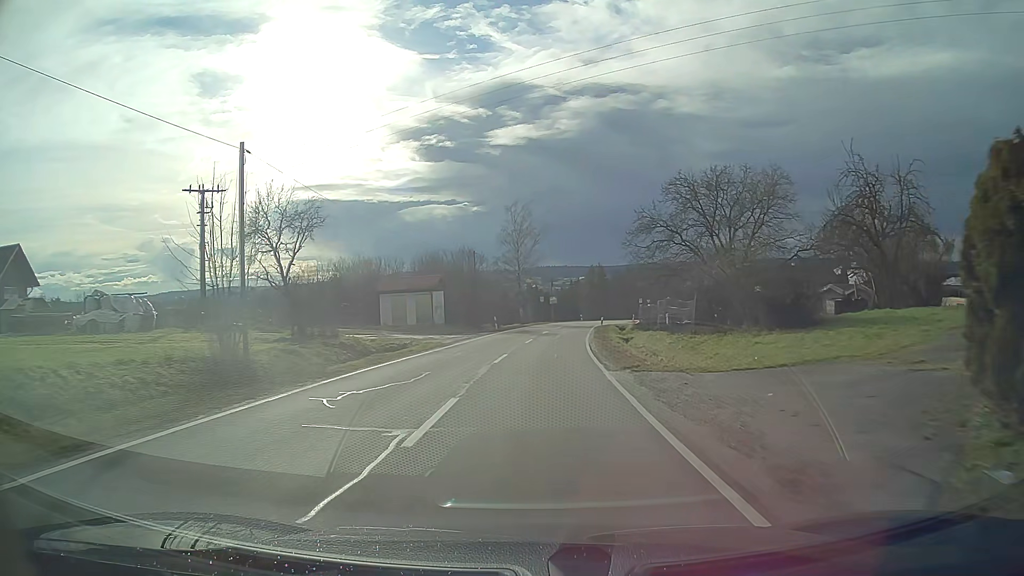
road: tertiary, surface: asphalt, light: Day
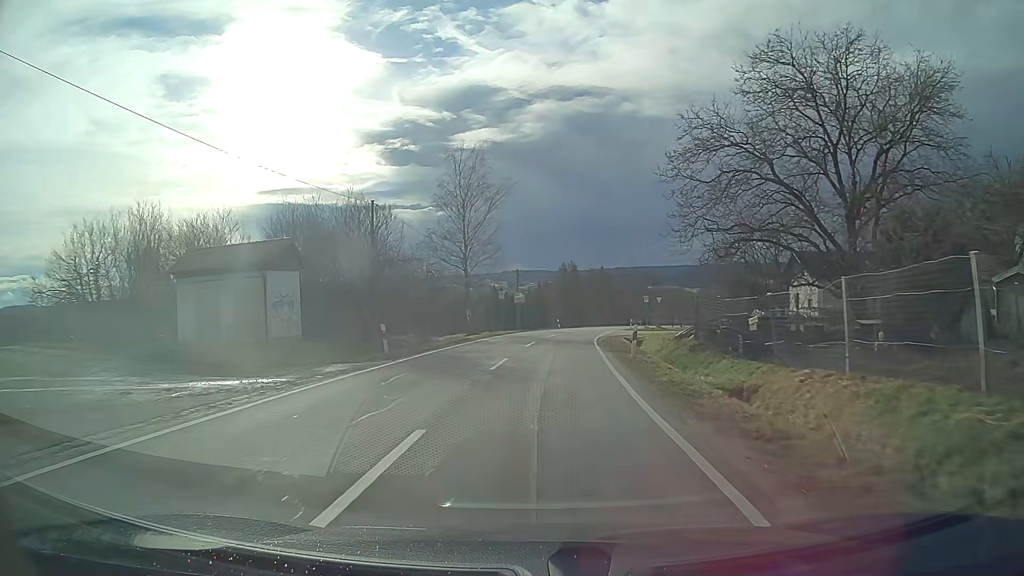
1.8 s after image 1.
(+0.7, +27.6) m; +3°
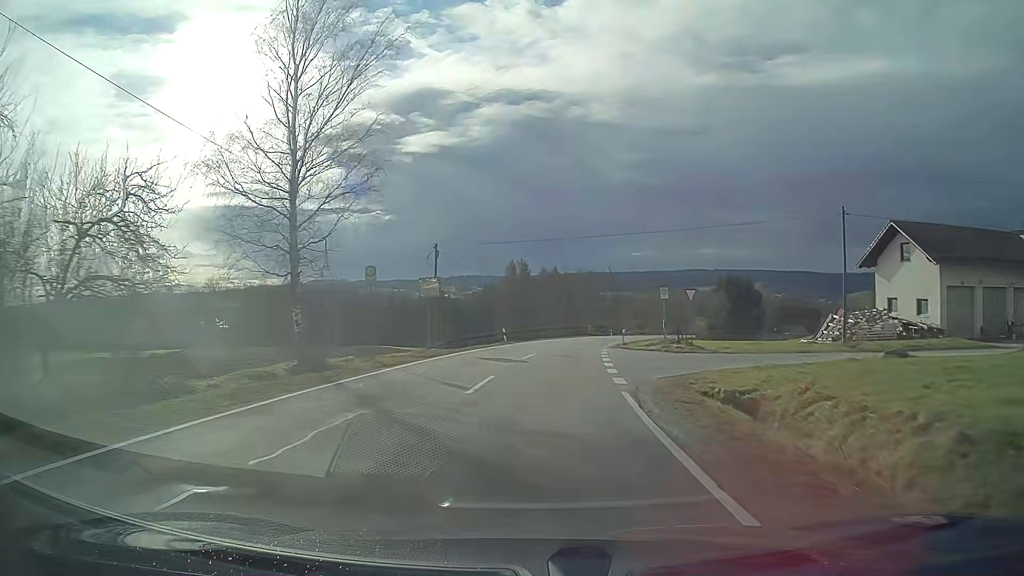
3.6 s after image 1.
(+1.0, +27.4) m; +4°
